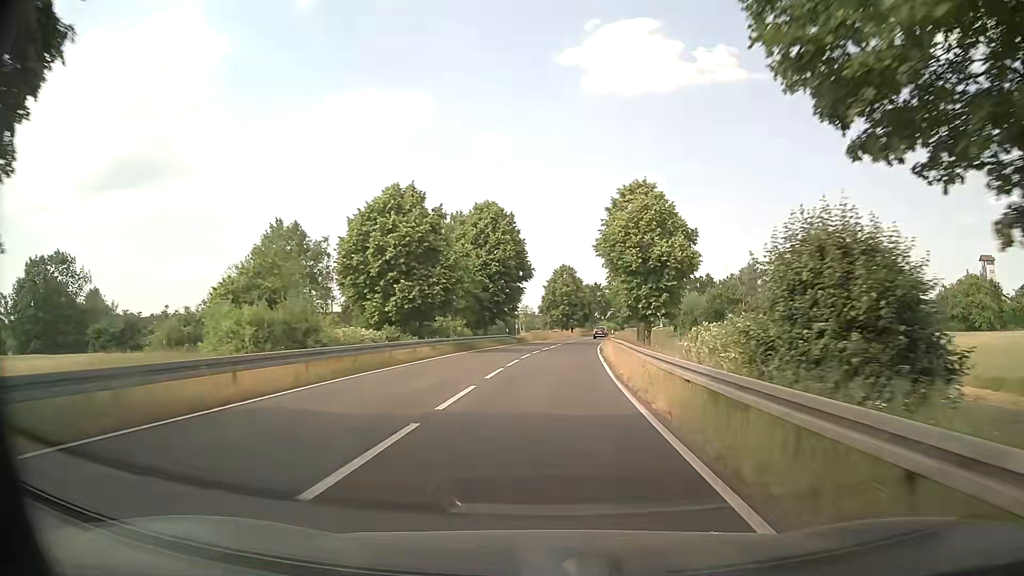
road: primary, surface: asphalt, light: Day
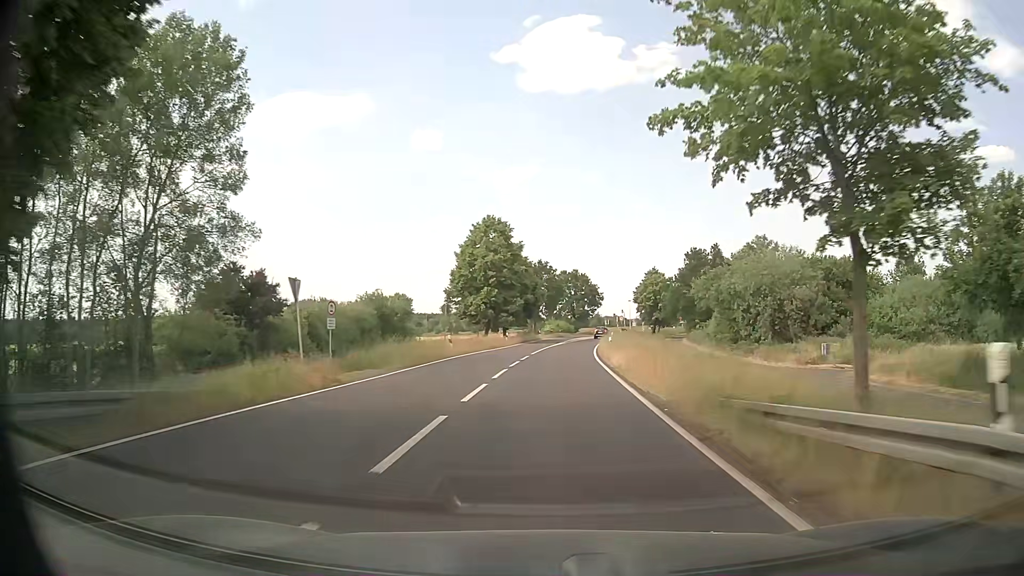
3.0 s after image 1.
(+2.5, +52.8) m; +6°
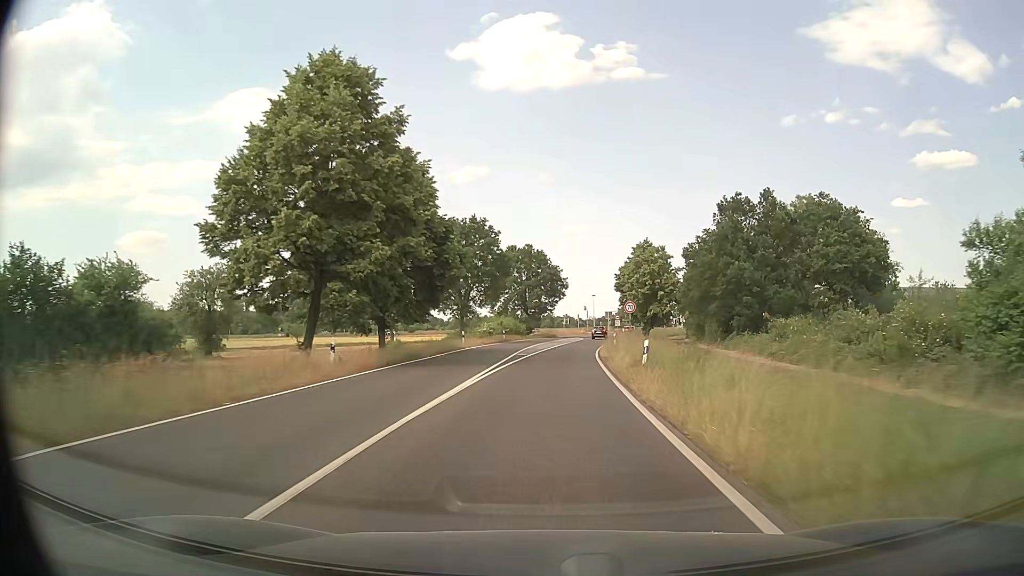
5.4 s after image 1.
(+1.4, +41.7) m; +4°
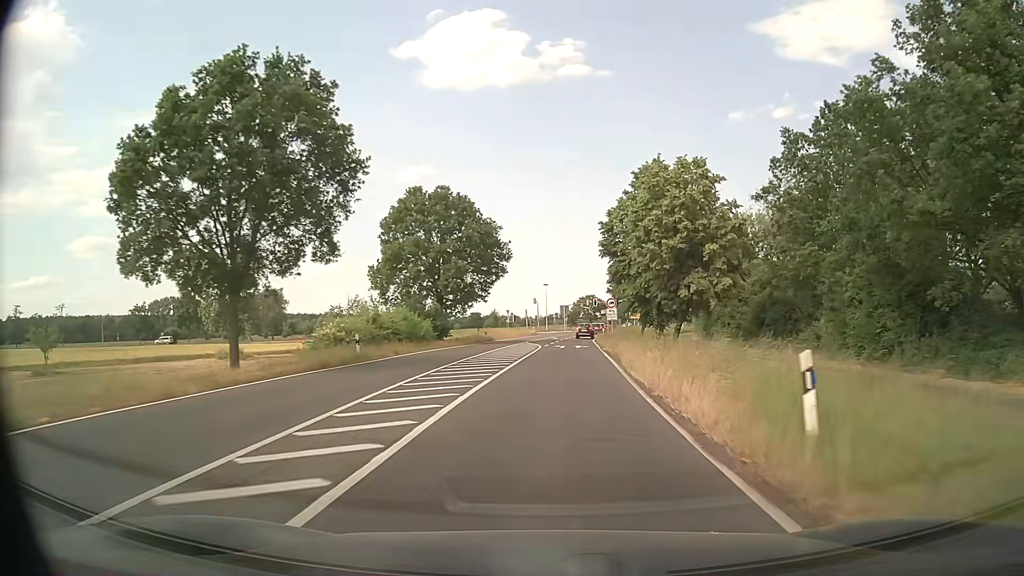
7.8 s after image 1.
(+1.5, +40.6) m; +5°
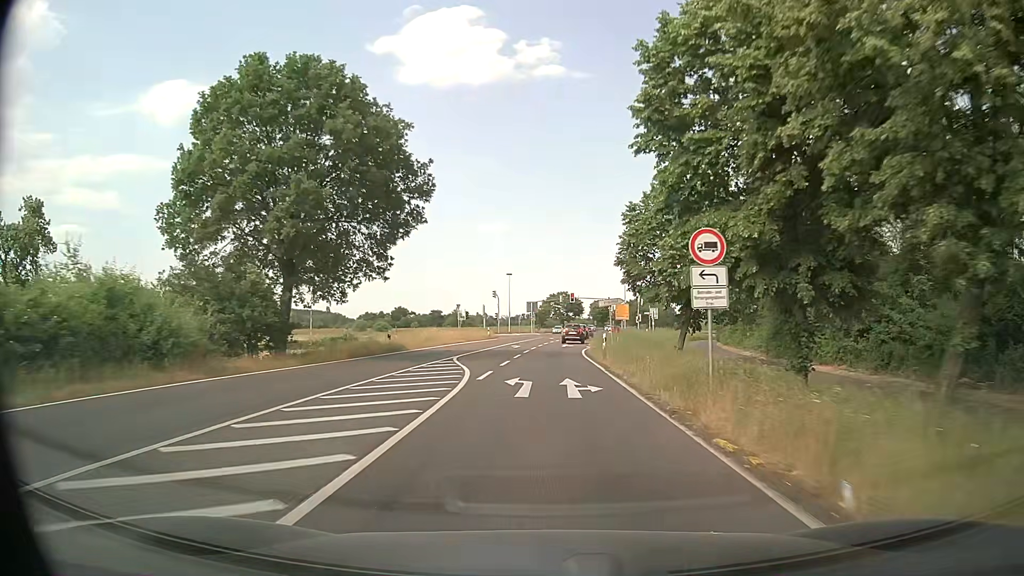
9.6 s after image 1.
(+0.6, +28.8) m; +3°
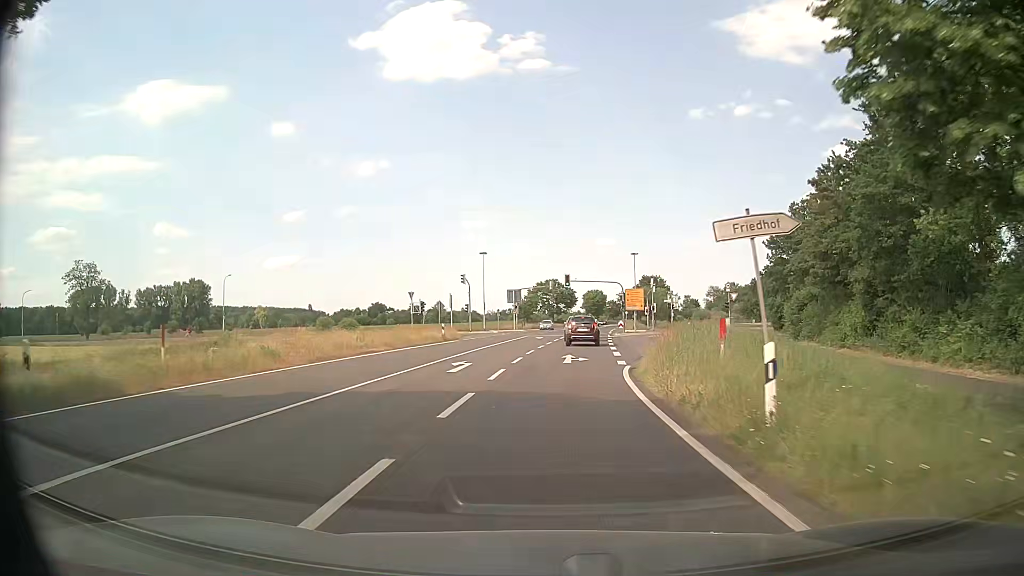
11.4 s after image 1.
(+0.1, +25.8) m; +1°
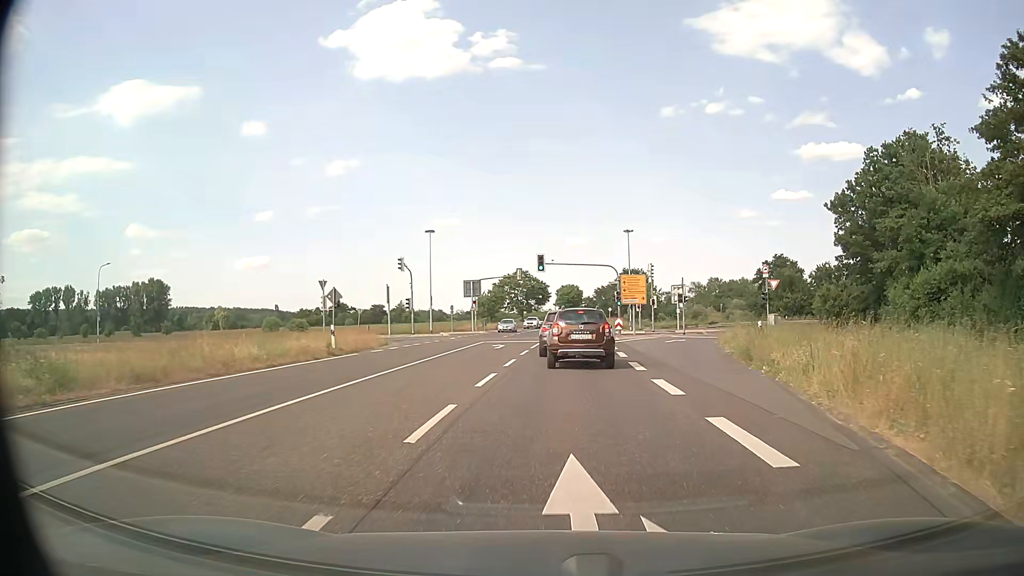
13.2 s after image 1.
(+0.2, +19.7) m; +2°
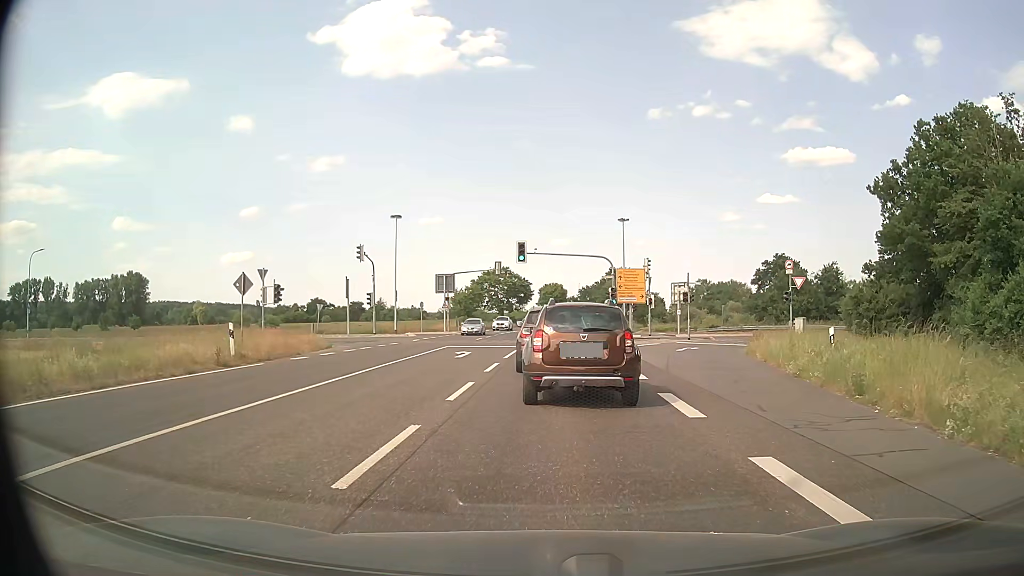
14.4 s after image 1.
(+0.1, +7.8) m; +1°
(0, +10) (0, +20) (+1, +30) (+1, +40) (+2, +50) (+2, +60) (+2, +70) (+3, +80) (+4, +90) (+5, +100) m
